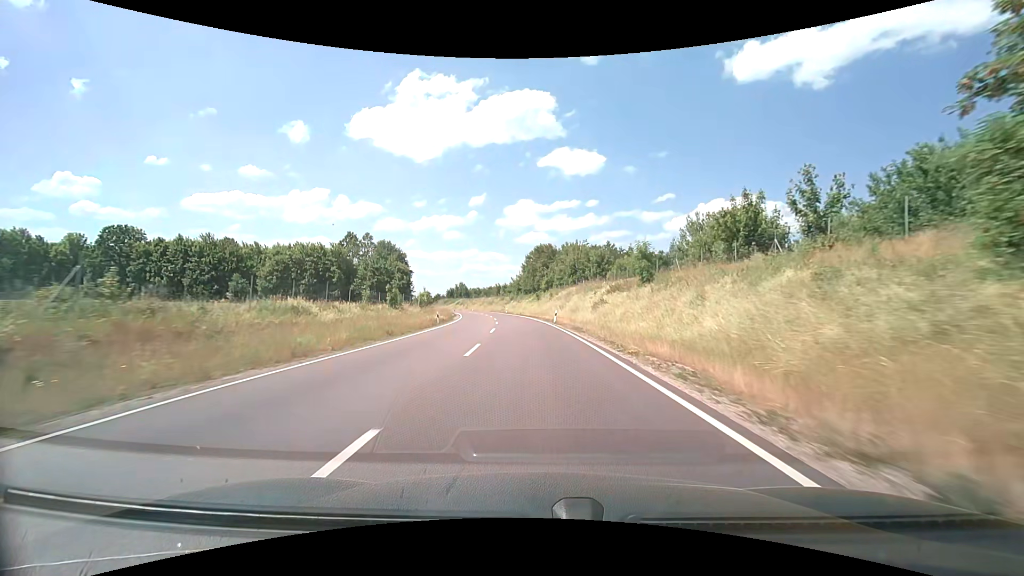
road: primary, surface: asphalt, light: Day
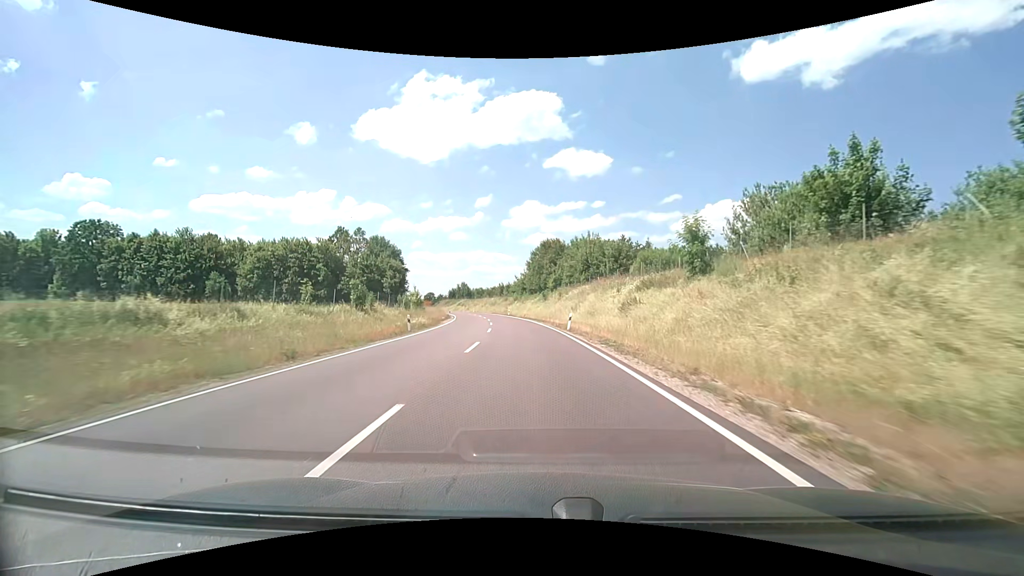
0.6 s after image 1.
(0.0, +10.6) m; 0°
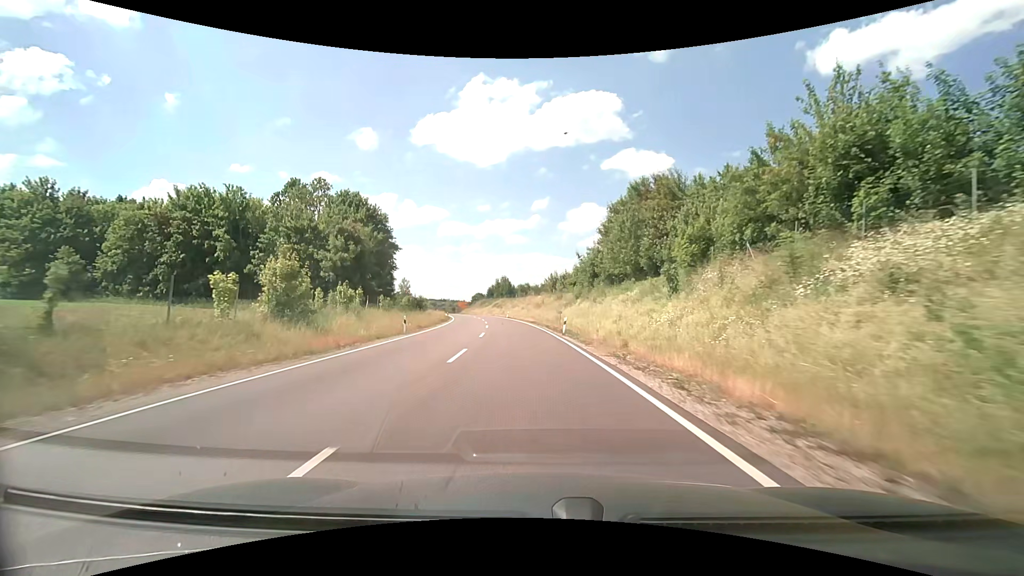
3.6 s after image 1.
(-2.8, +50.3) m; -6°
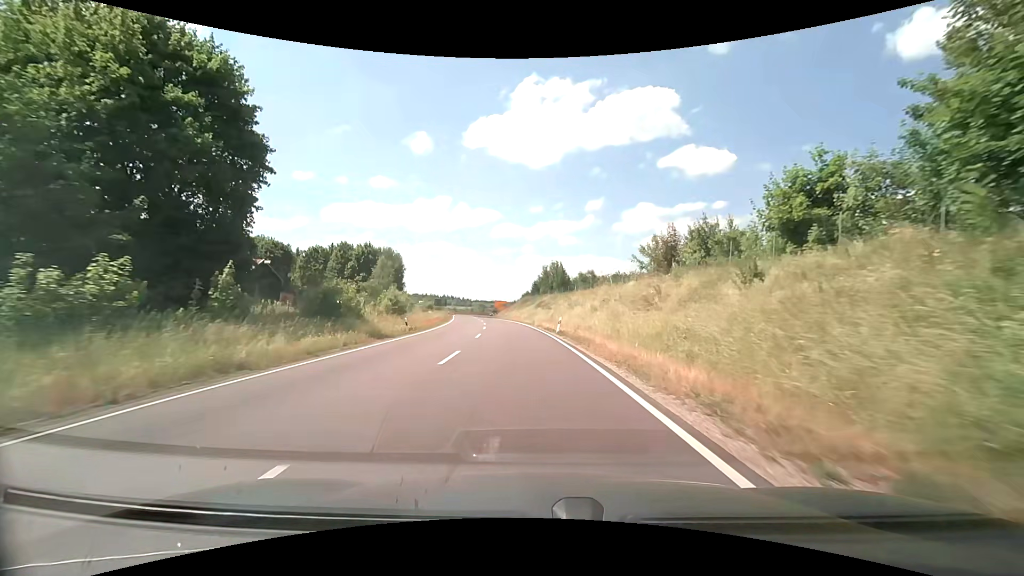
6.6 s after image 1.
(-2.6, +48.6) m; -6°
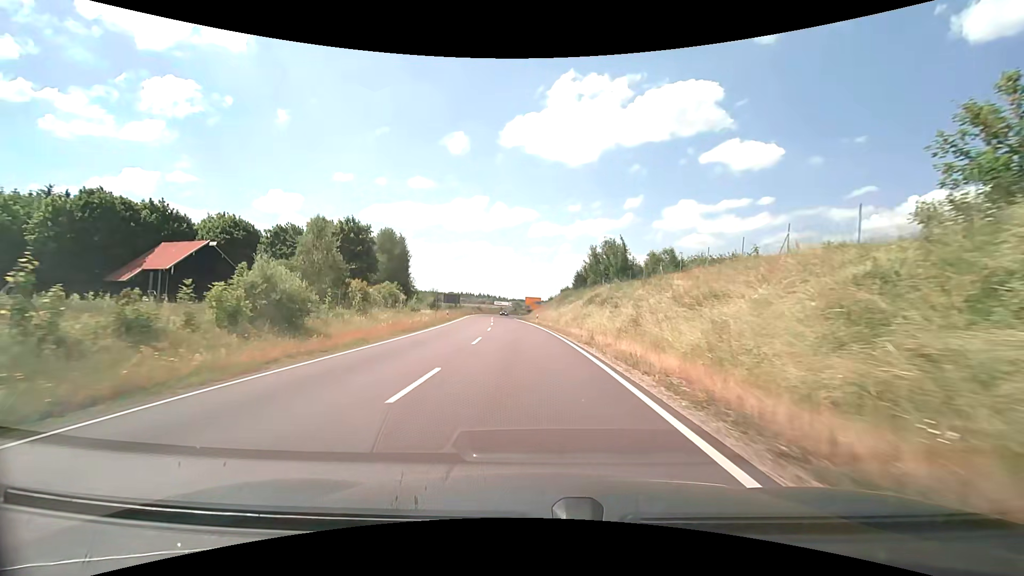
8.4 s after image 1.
(-0.8, +29.5) m; -4°
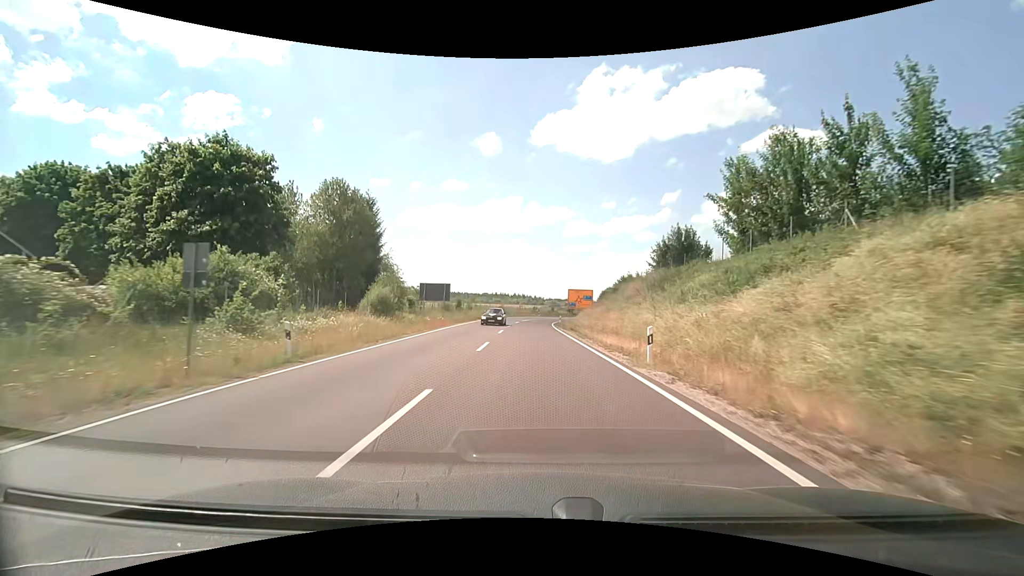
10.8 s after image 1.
(-1.7, +39.4) m; -4°
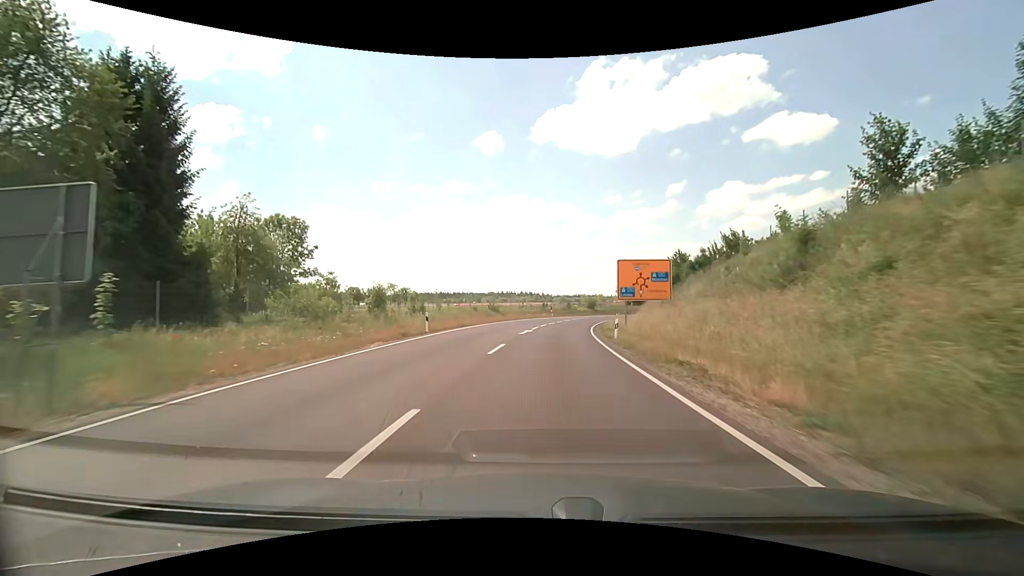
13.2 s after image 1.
(-0.6, +37.6) m; -1°
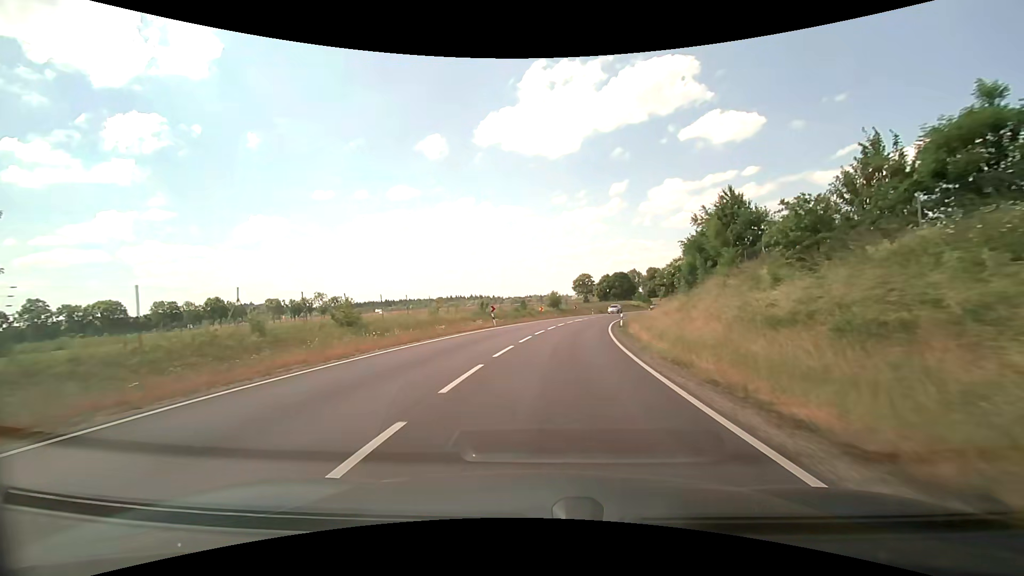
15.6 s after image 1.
(+1.6, +36.5) m; +6°
(0, +10) (+1, +20) (+2, +30) (+3, +40) (+5, +50) (+7, +59) (+9, +69) (+12, +79) (+16, +88) (+19, +97) m
